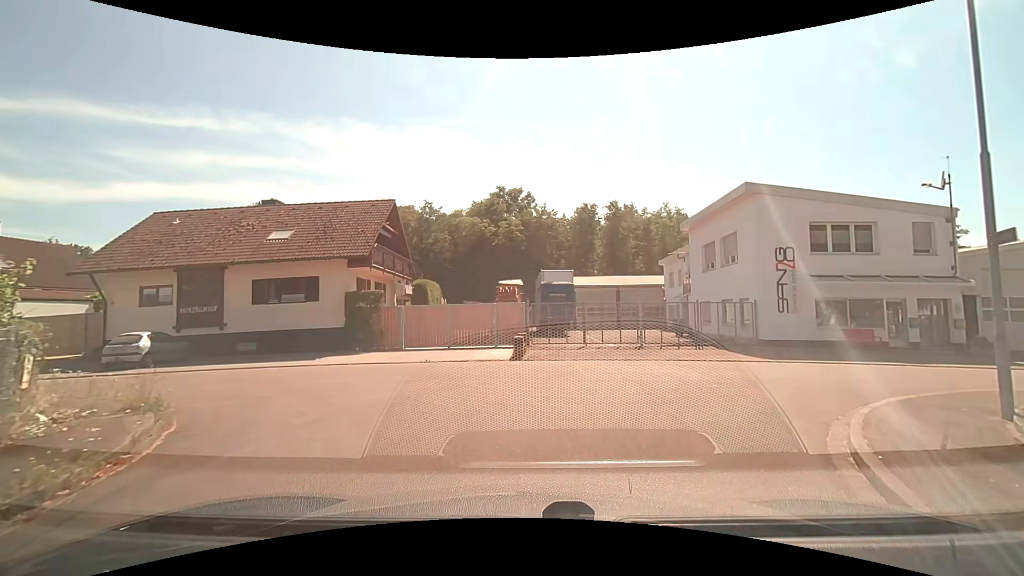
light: Day
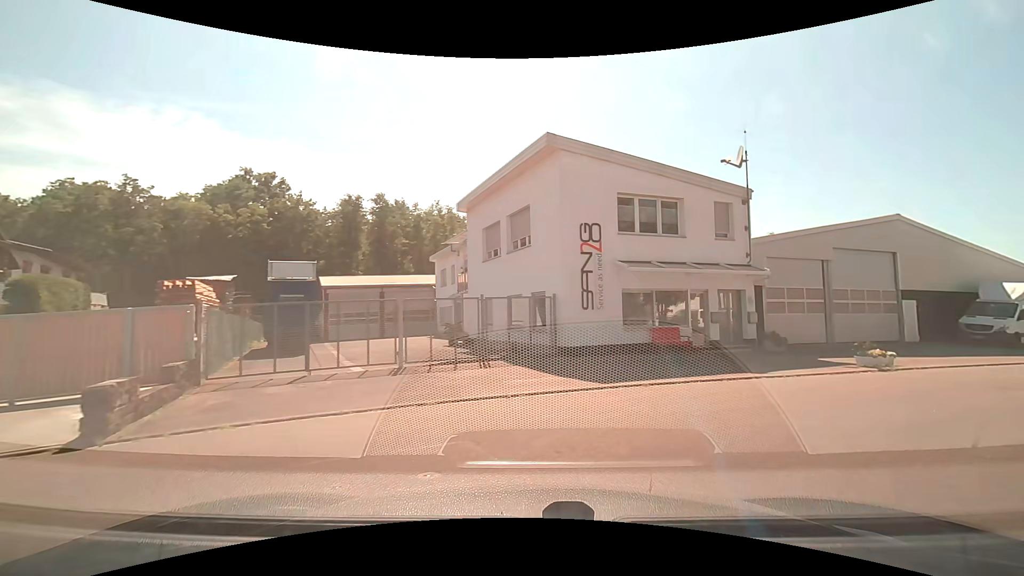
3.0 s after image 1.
(+1.4, +8.7) m; +25°
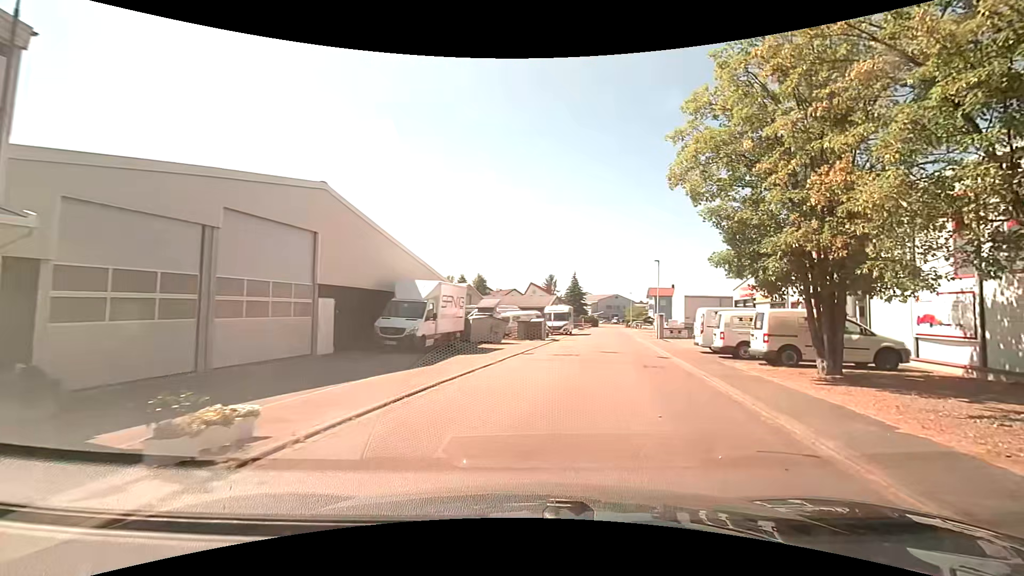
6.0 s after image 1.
(+5.9, +10.0) m; +58°
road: residential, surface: asphalt
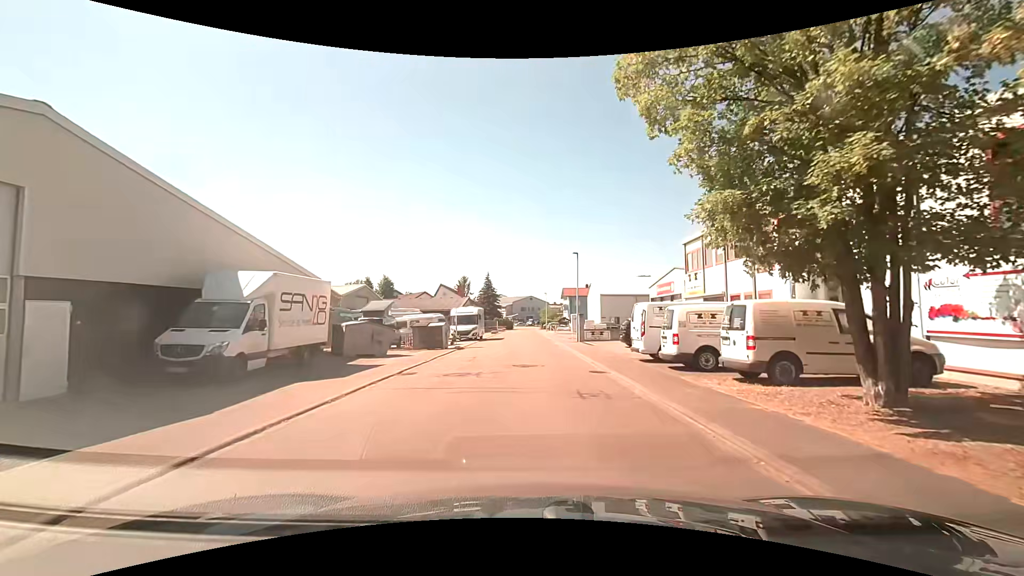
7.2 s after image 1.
(+0.7, +6.3) m; +9°
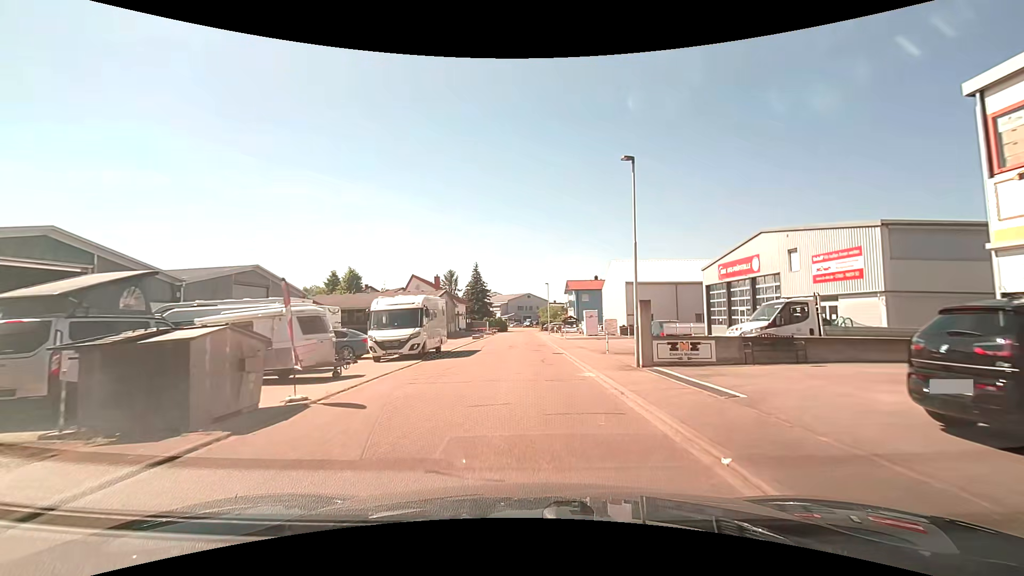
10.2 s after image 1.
(+0.2, +20.9) m; 0°
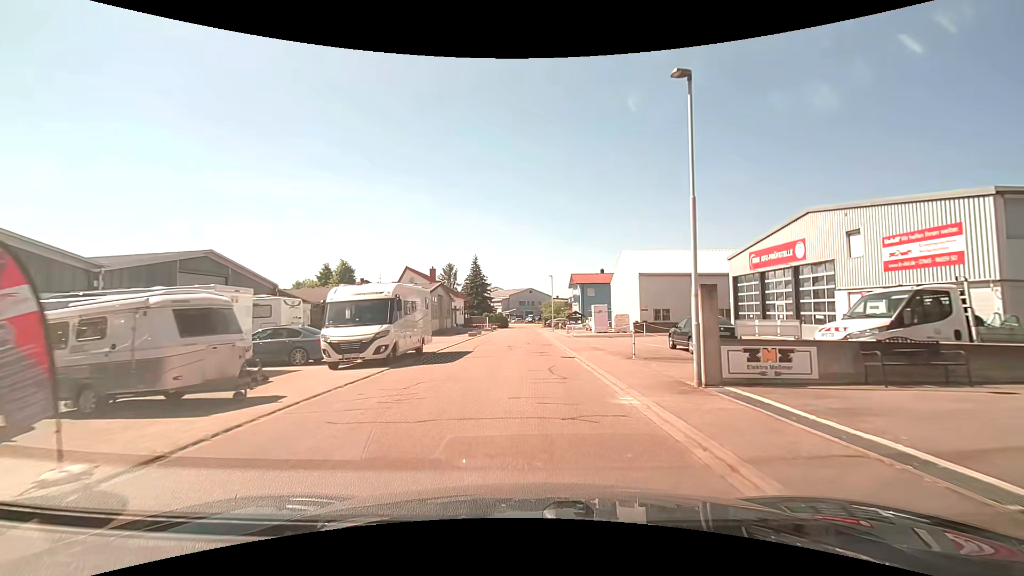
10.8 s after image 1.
(0.0, +5.1) m; -1°
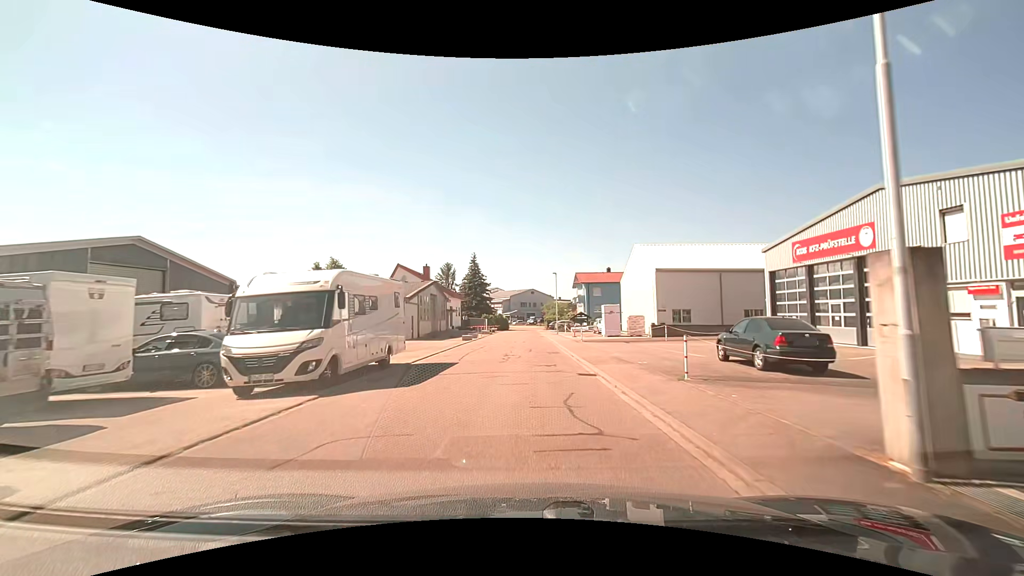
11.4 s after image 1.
(+0.1, +5.4) m; +1°
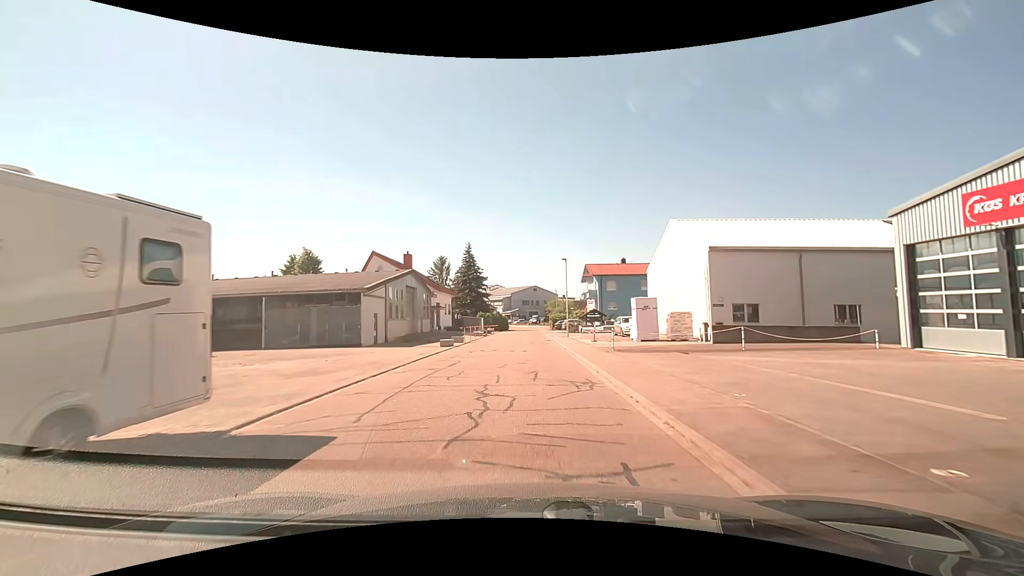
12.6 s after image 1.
(0.0, +11.2) m; 0°
(0, +10) (0, +20) (0, +30) (0, +40) (0, +50) (-1, +60) (-1, +70) (0, +80) (+2, +90) (+4, +100) m
